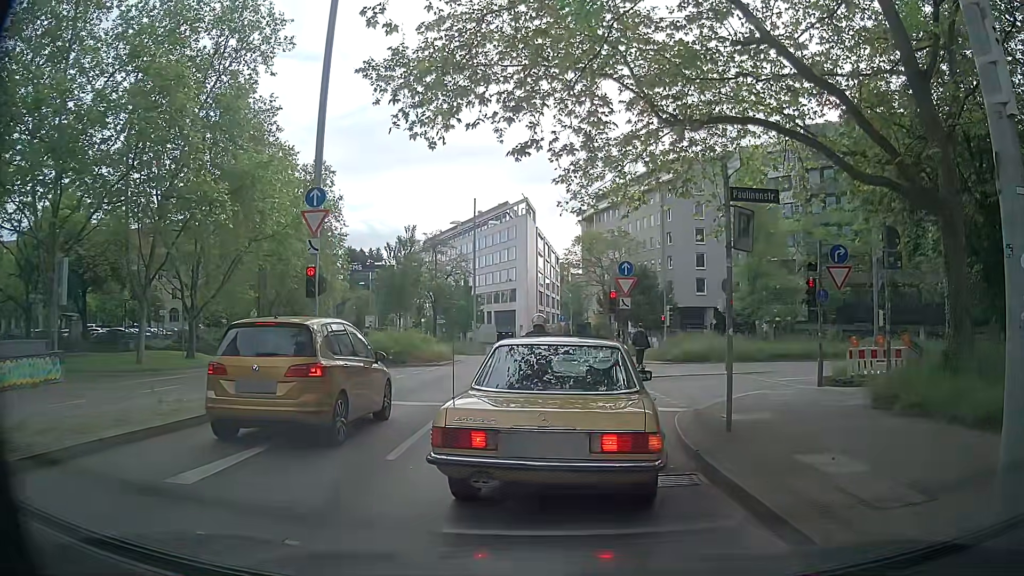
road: secondary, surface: asphalt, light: Day
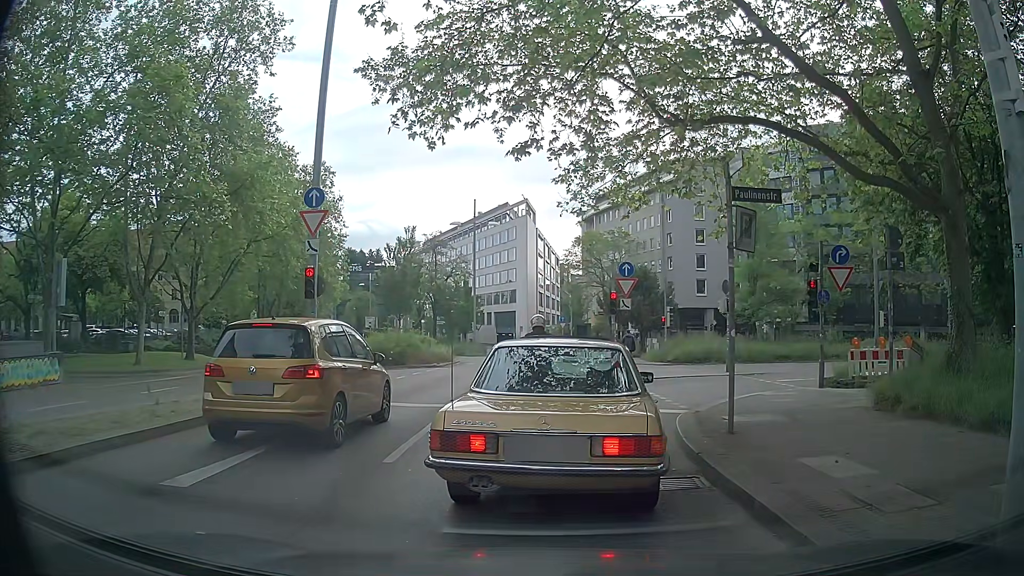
(0.0, +0.2) m; 0°
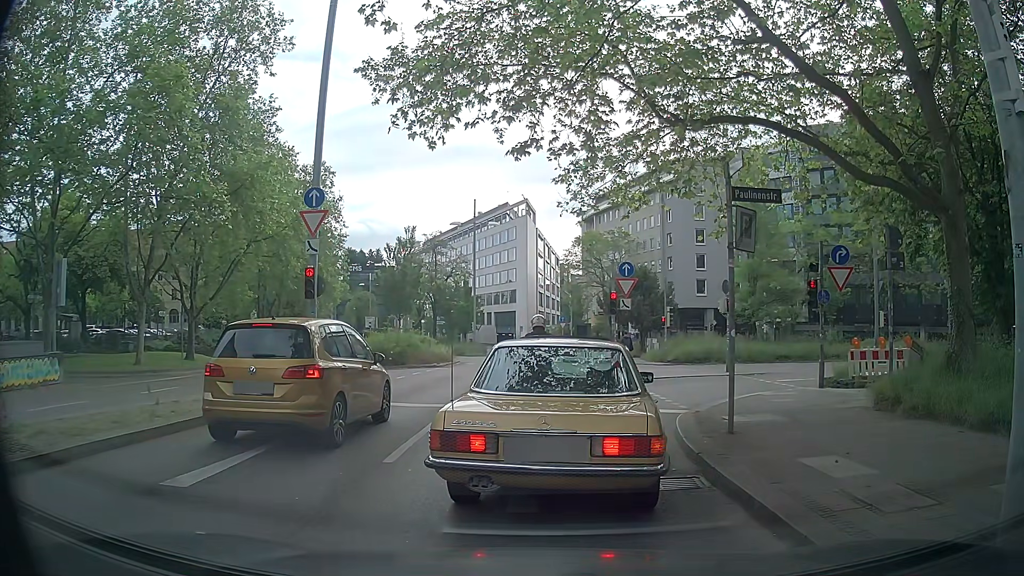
(0.0, 0.0) m; 0°
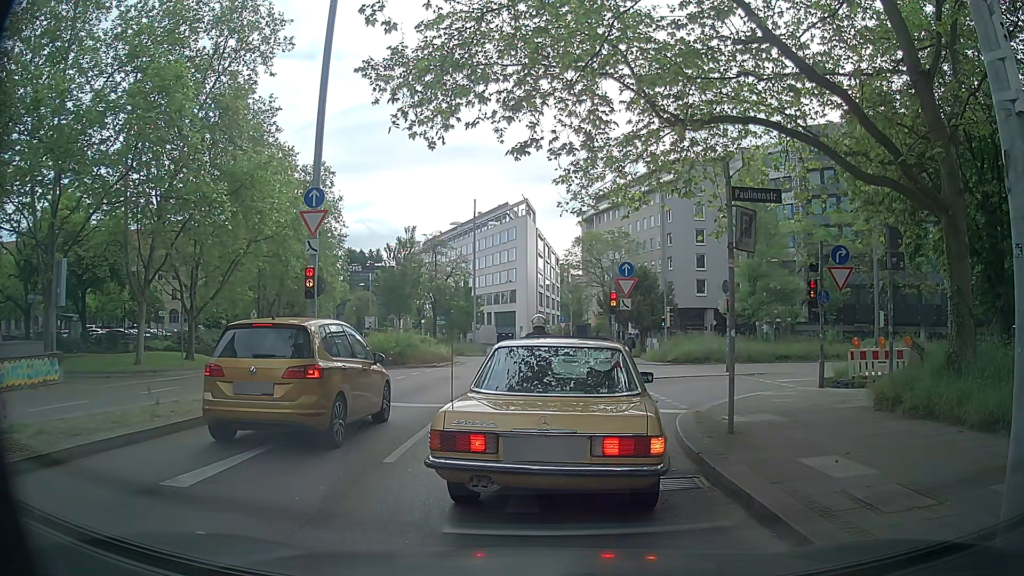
(0.0, 0.0) m; 0°
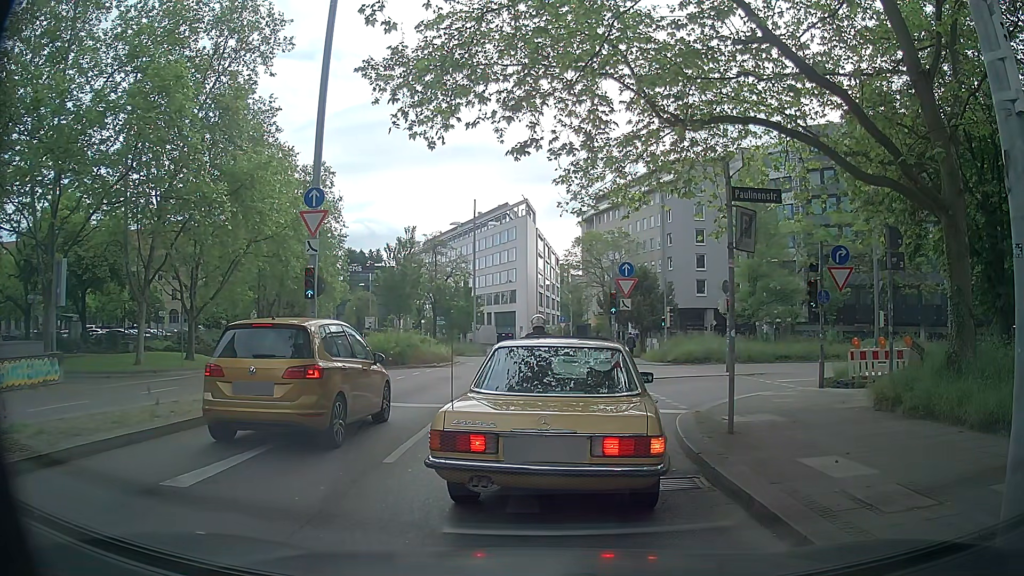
(0.0, 0.0) m; 0°
